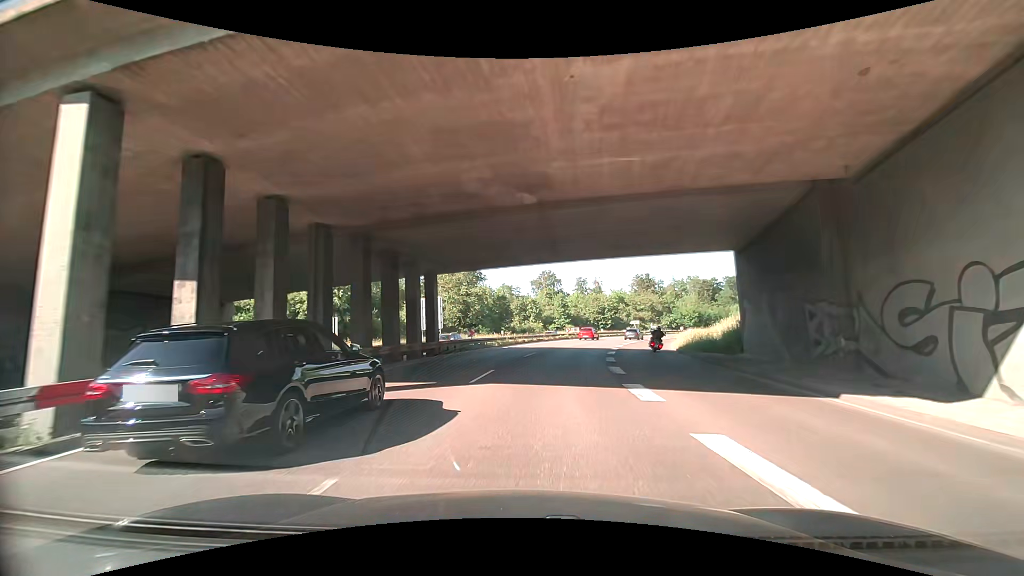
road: trunk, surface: asphalt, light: Day
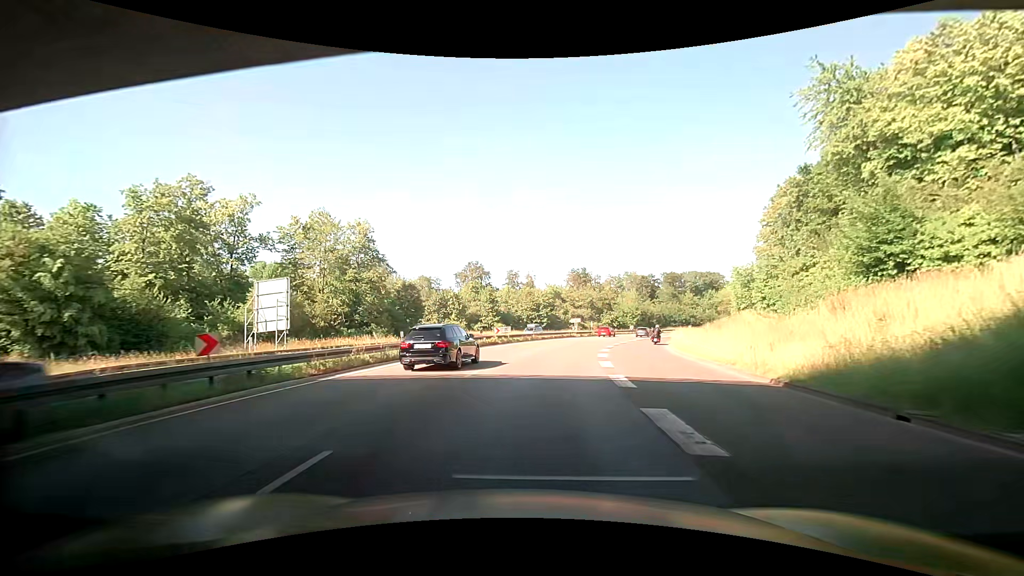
(+1.4, +22.8) m; +7°
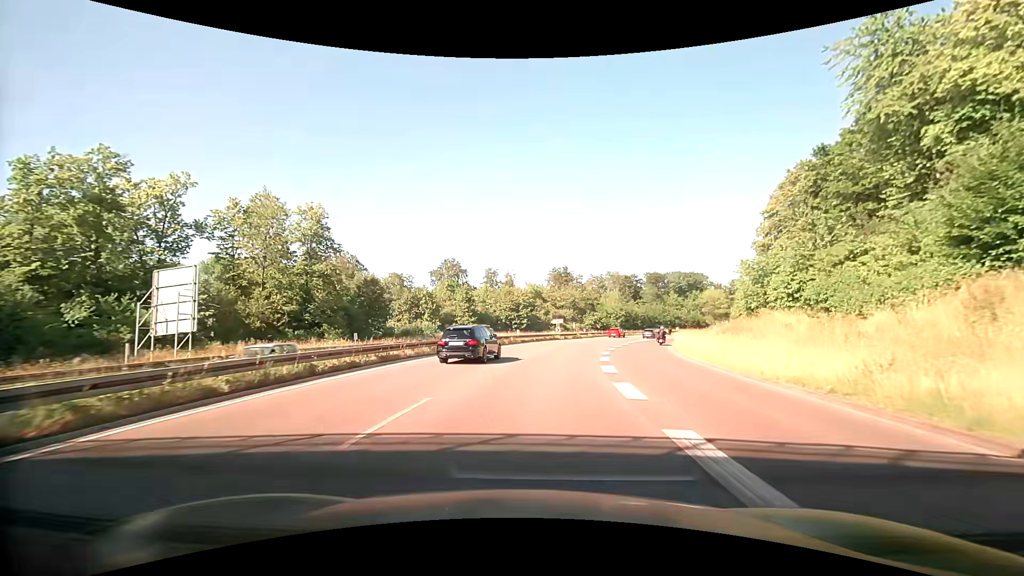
(+0.3, +7.7) m; +3°
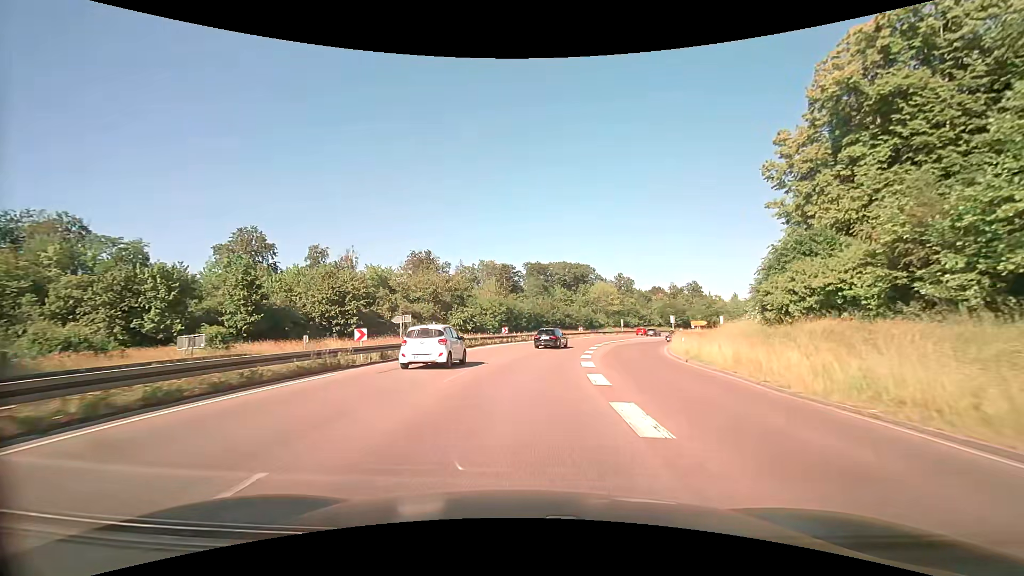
(+5.2, +40.1) m; +16°
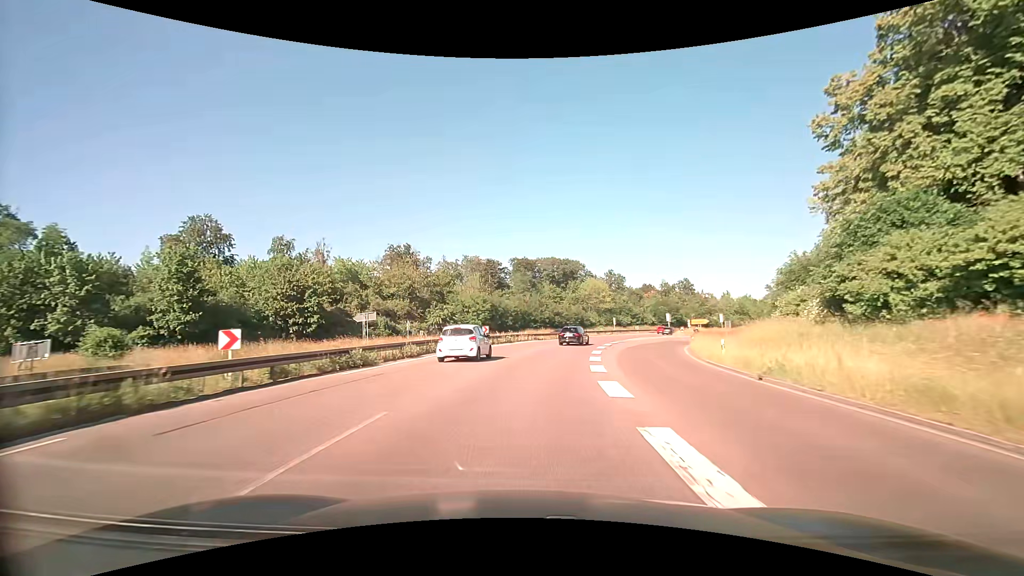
(+0.1, +8.7) m; +1°
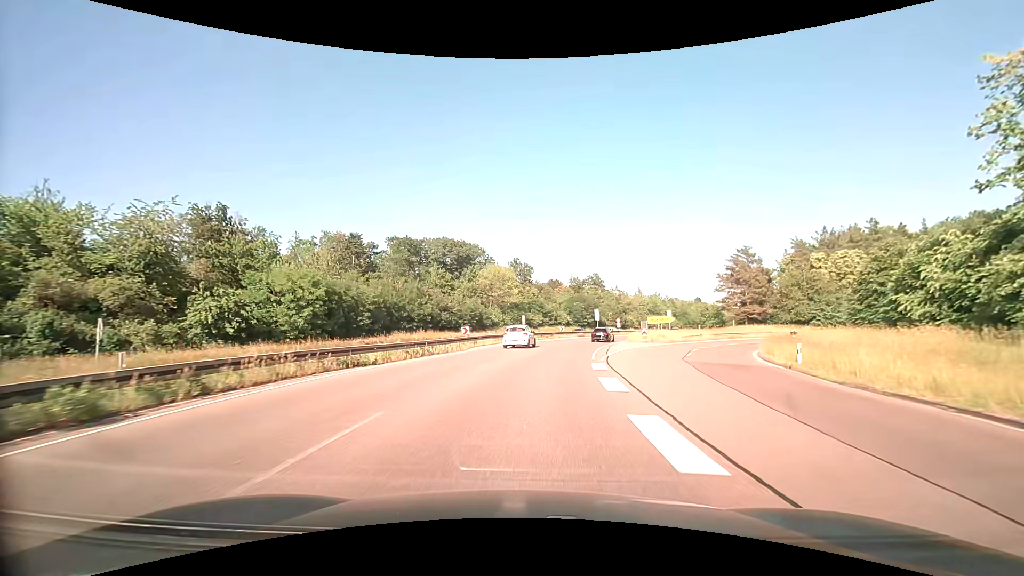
(+3.2, +35.5) m; +12°
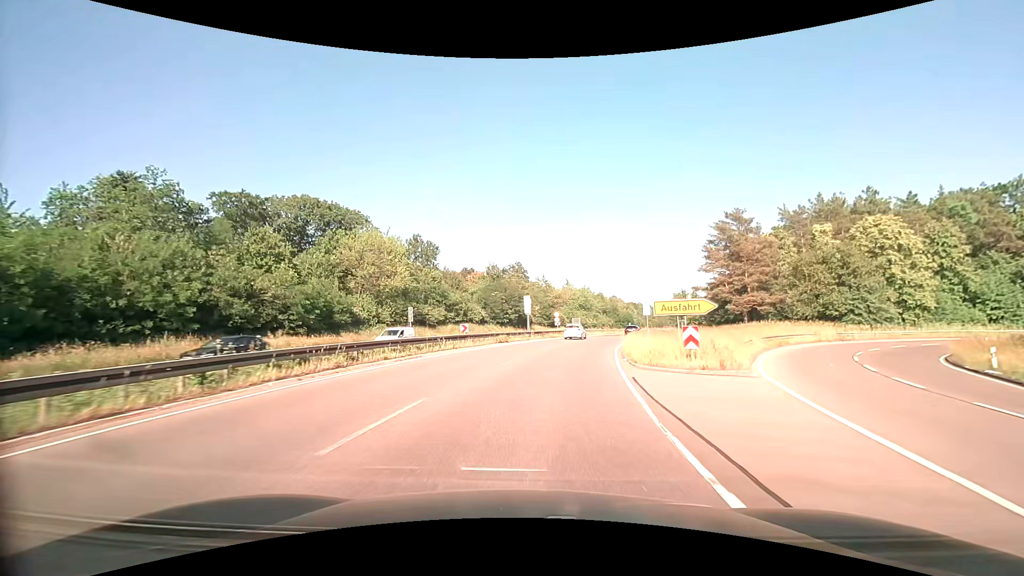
(+3.1, +33.8) m; +9°
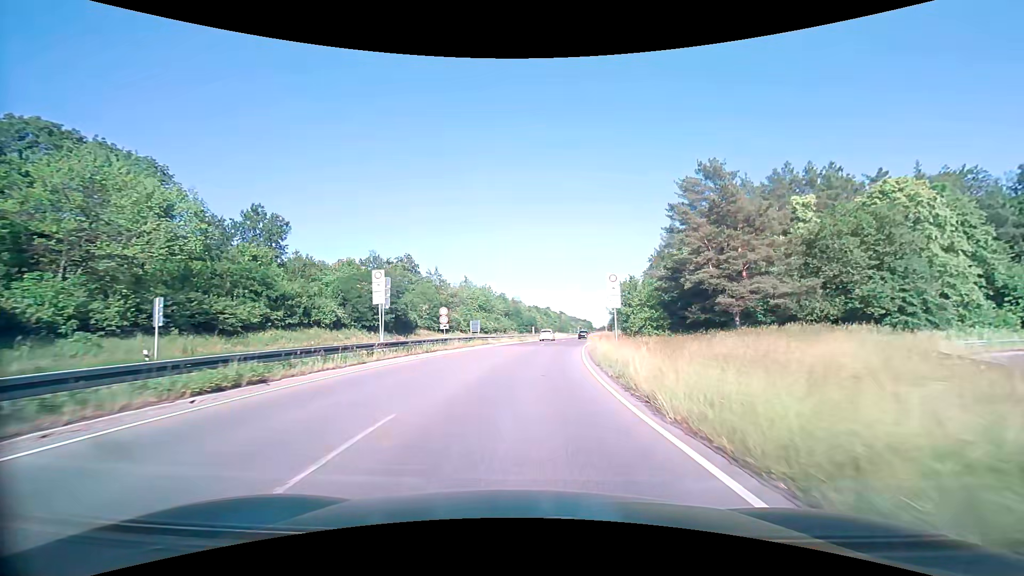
(+2.3, +25.0) m; +11°
